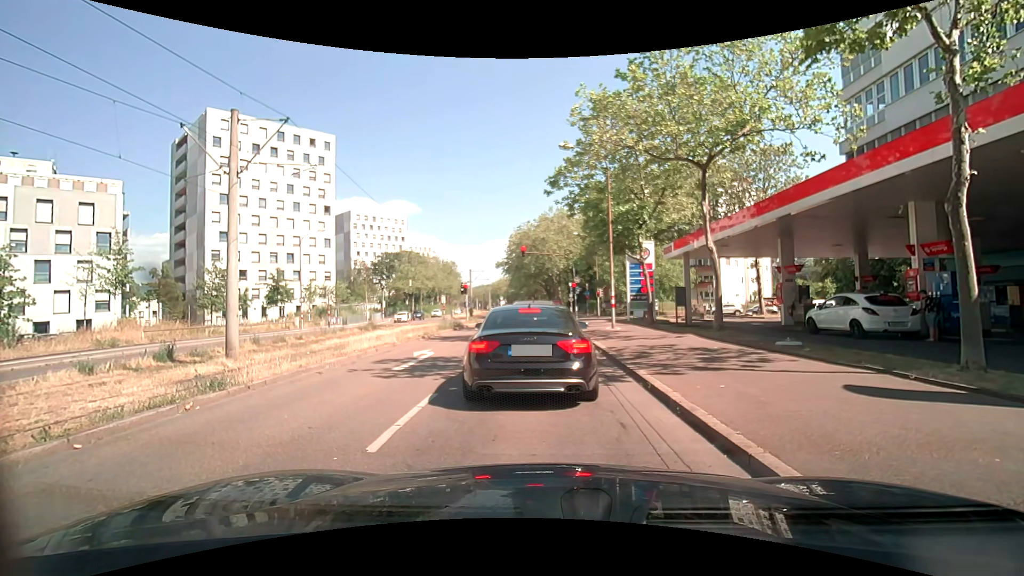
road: tertiary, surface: asphalt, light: Day
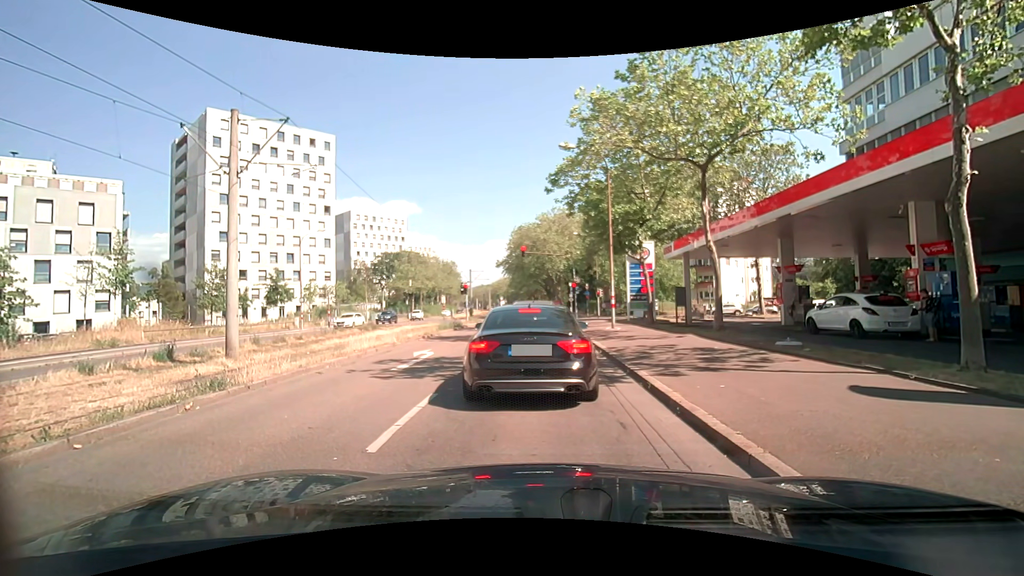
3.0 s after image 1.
(0.0, 0.0) m; 0°
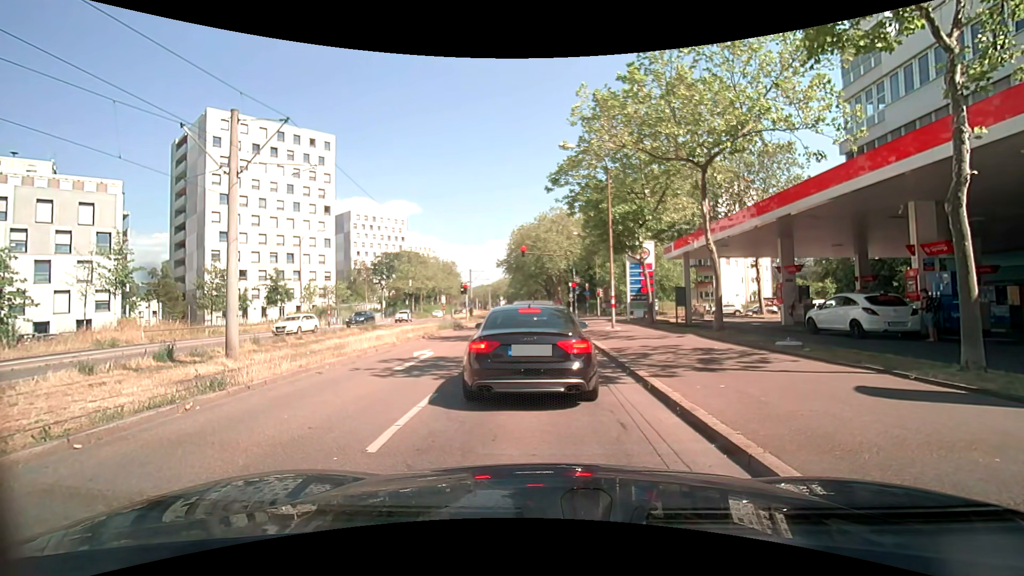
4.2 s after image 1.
(0.0, 0.0) m; 0°
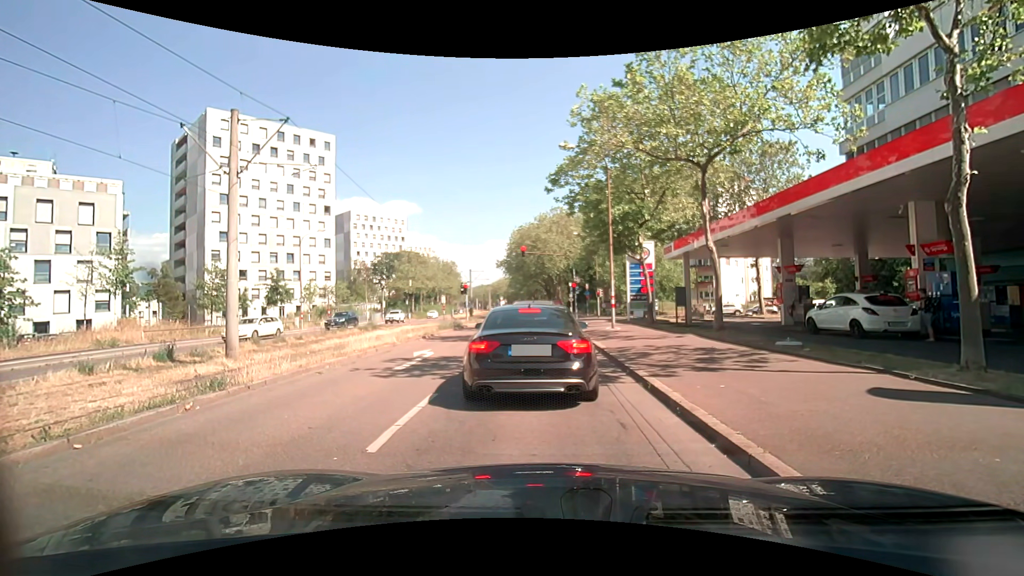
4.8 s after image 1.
(0.0, 0.0) m; 0°
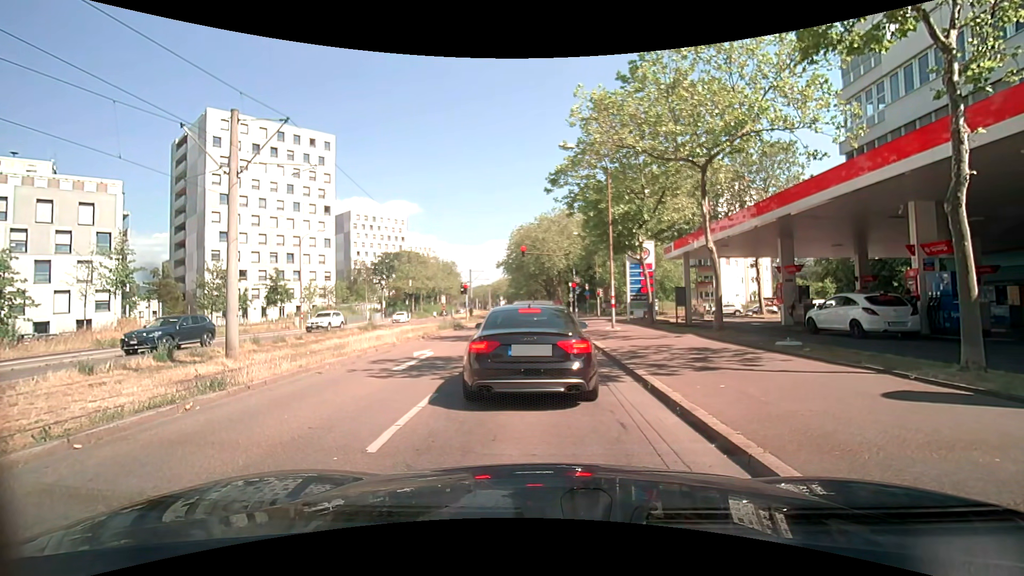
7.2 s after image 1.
(0.0, 0.0) m; 0°
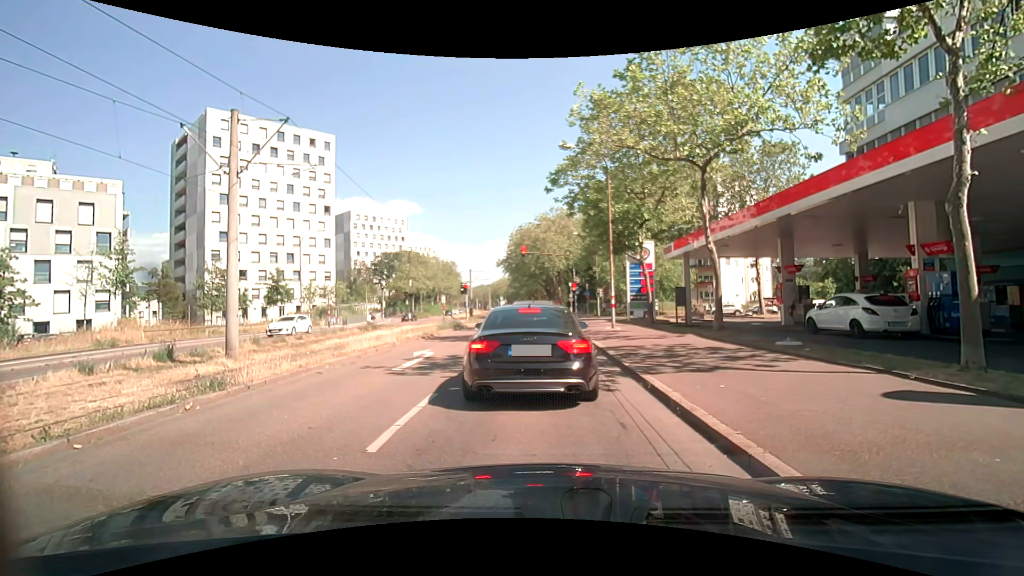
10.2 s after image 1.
(0.0, 0.0) m; 0°
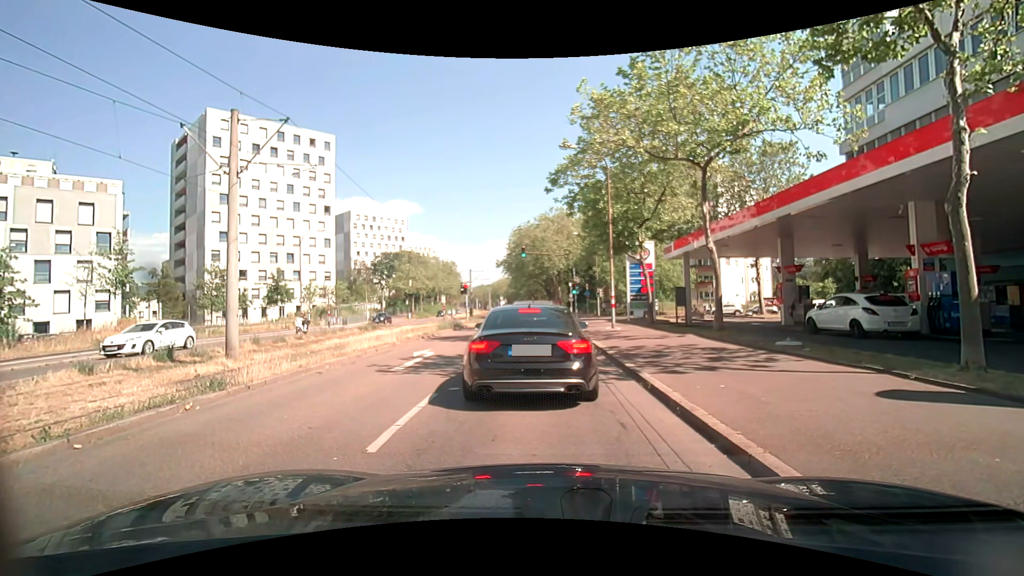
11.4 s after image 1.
(0.0, 0.0) m; 0°
